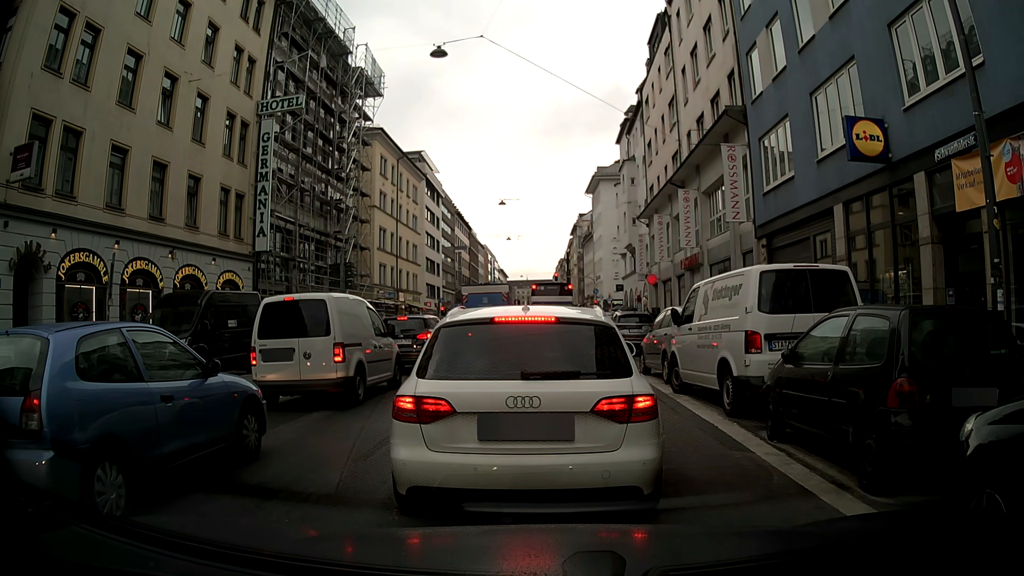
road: secondary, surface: asphalt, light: Day
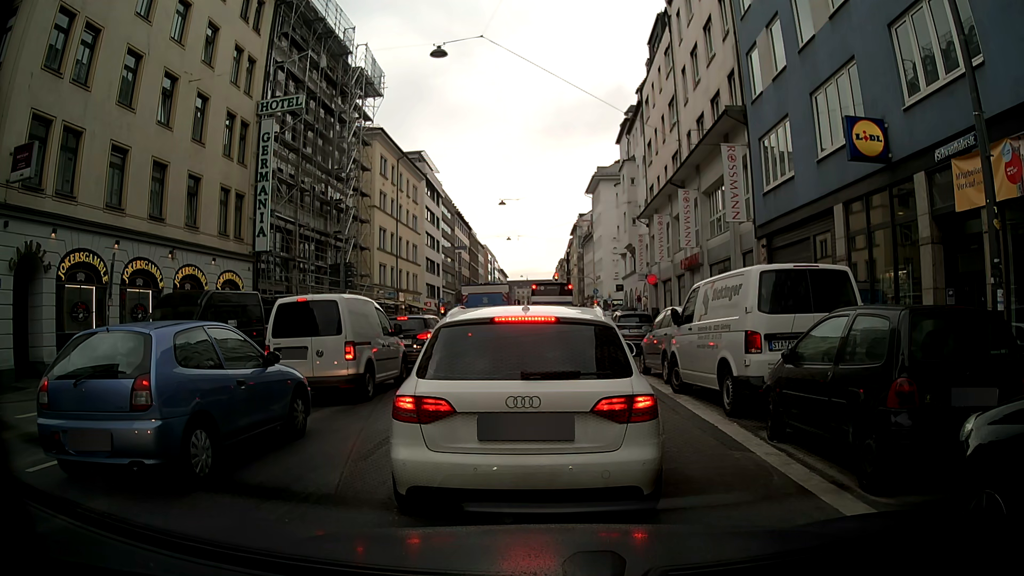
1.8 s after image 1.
(0.0, 0.0) m; 0°
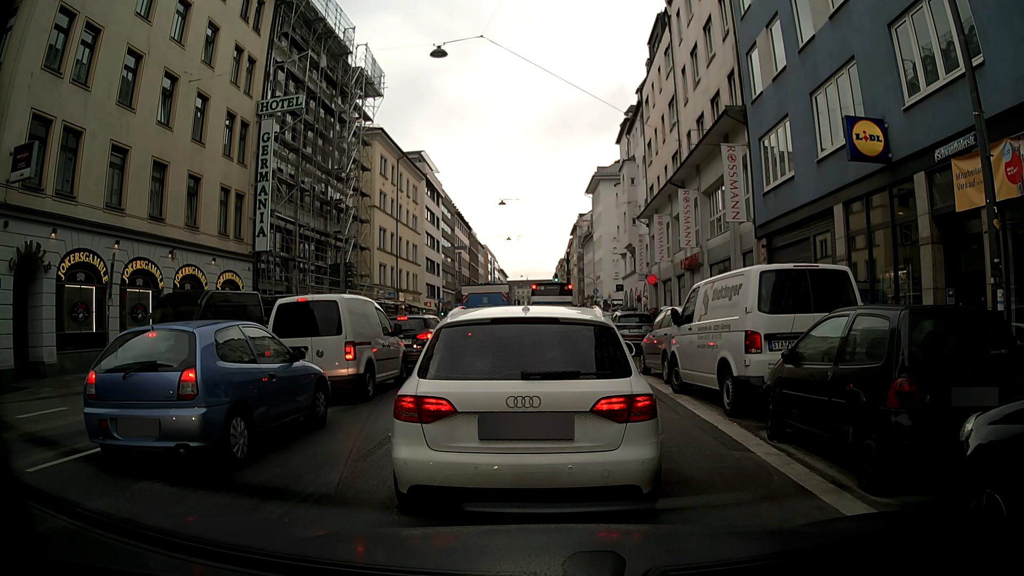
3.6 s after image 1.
(0.0, 0.0) m; 0°
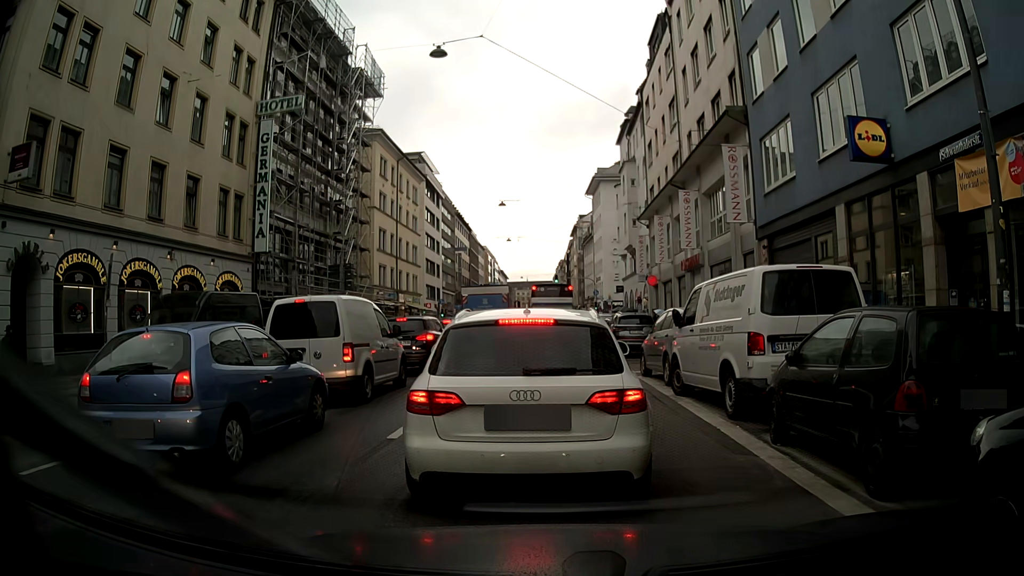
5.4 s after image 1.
(0.0, +0.1) m; 0°
